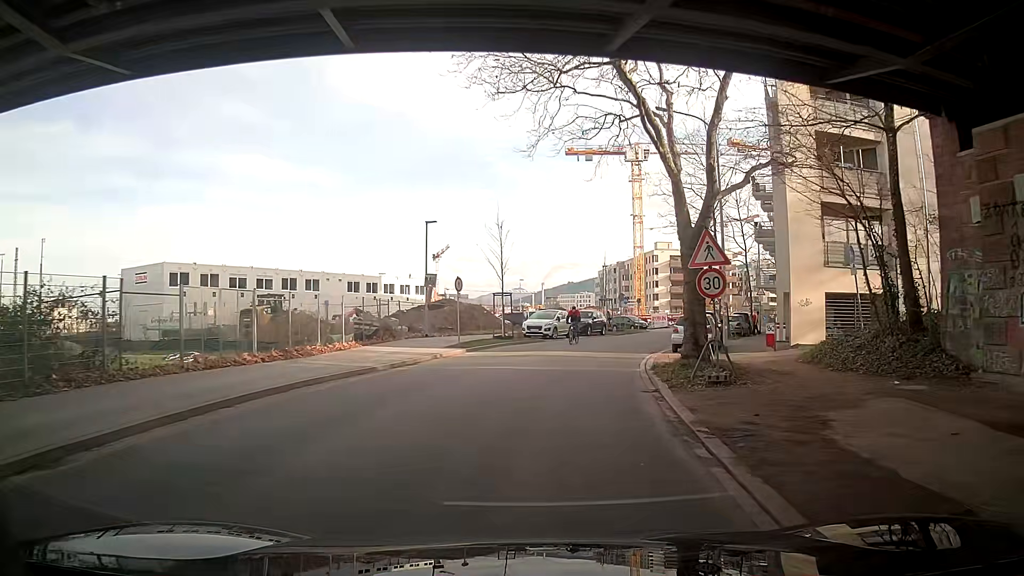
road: tertiary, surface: asphalt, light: Day
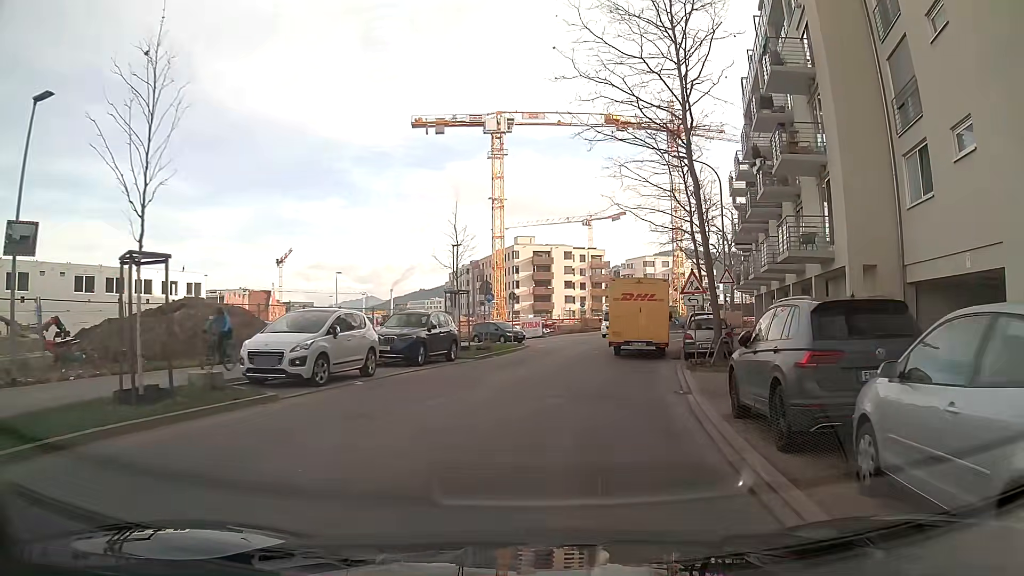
(+2.3, +23.0) m; +13°
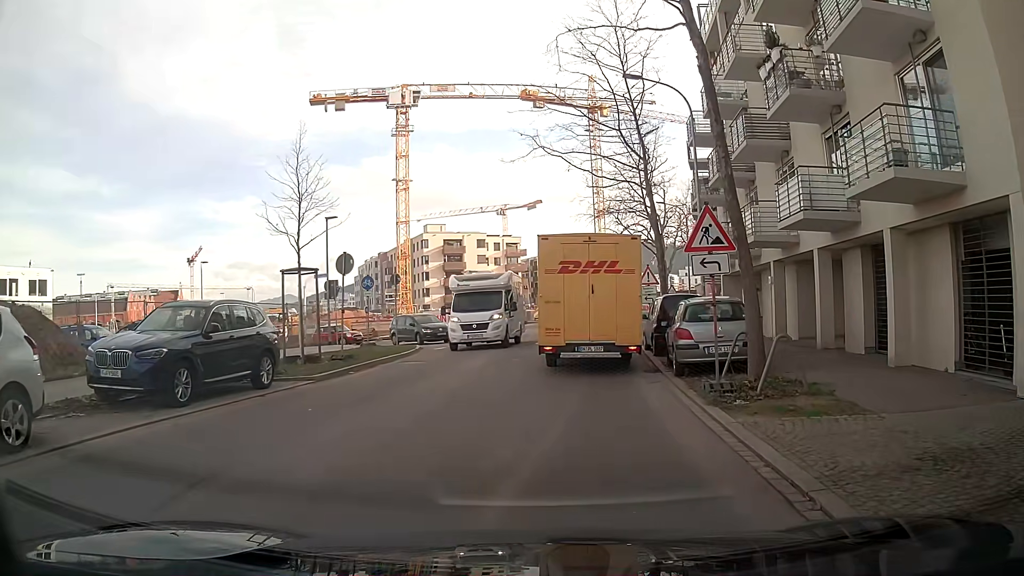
(+0.6, +9.8) m; +5°
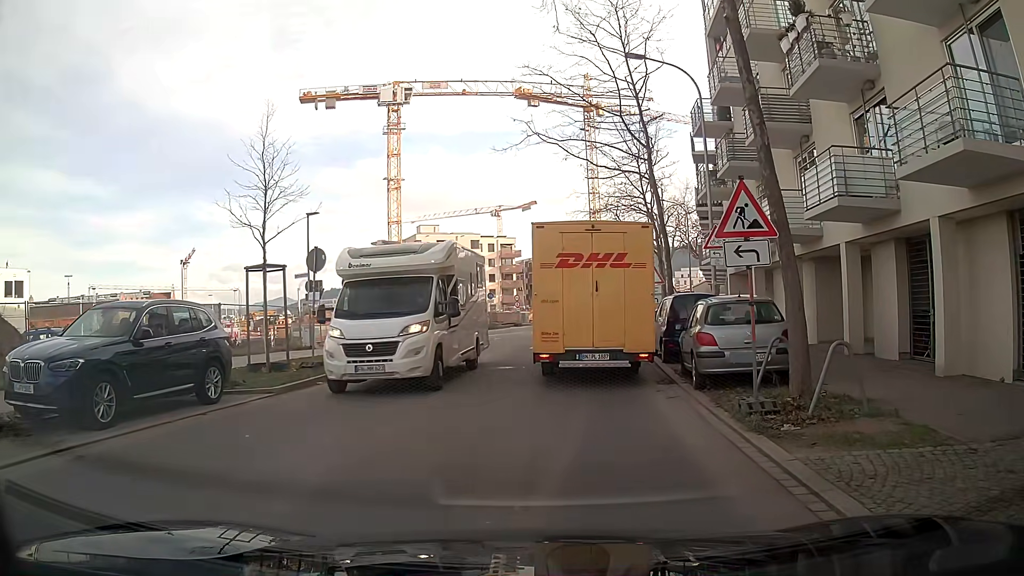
(0.0, +1.9) m; -1°
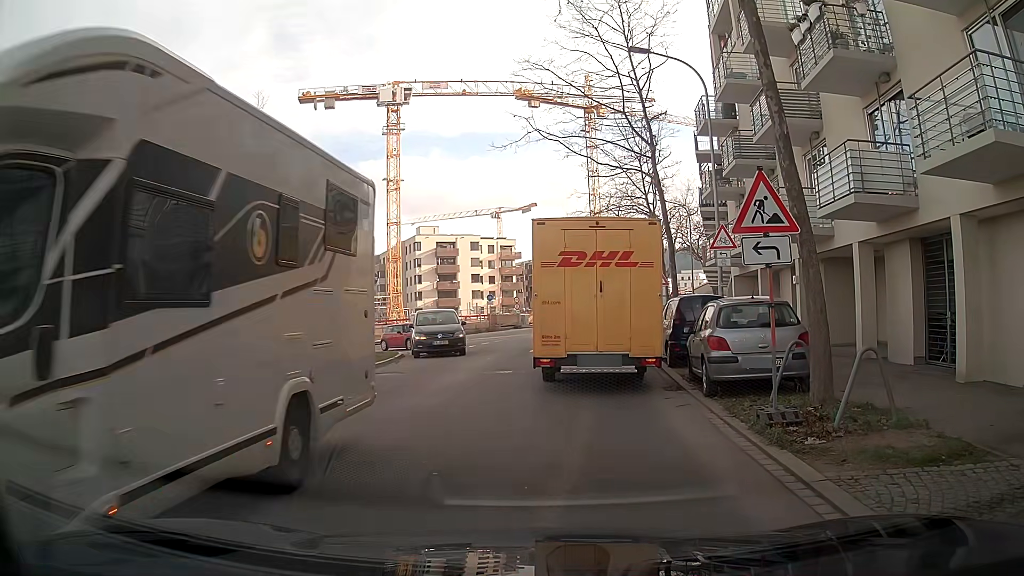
(0.0, +0.7) m; 0°
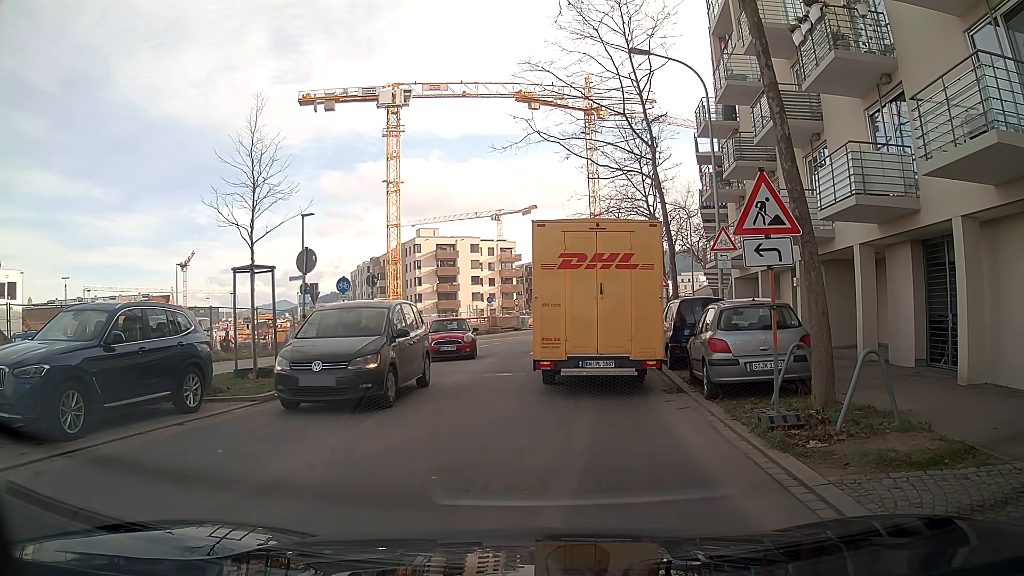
(0.0, +0.1) m; 0°
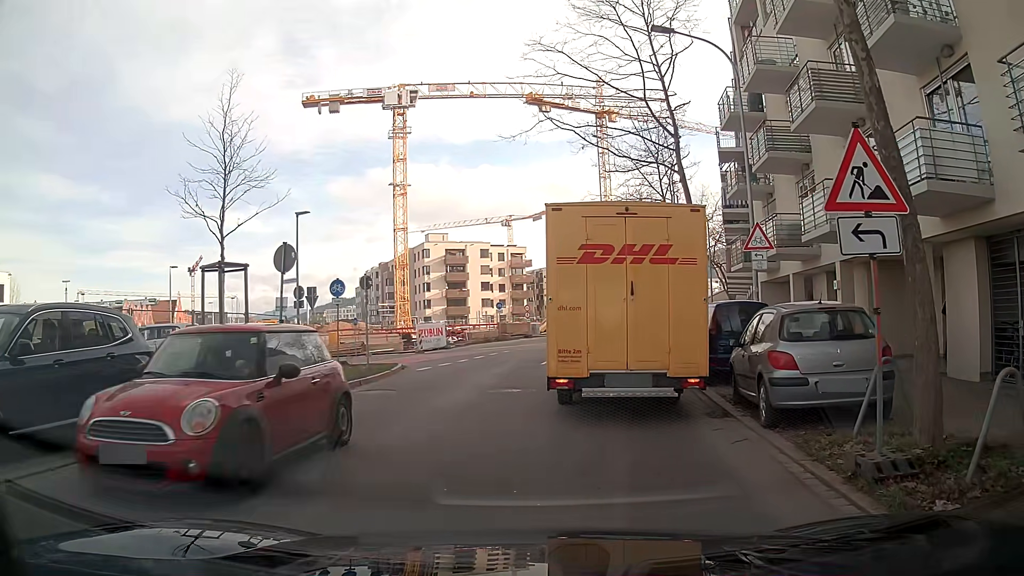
(0.0, +2.4) m; -2°
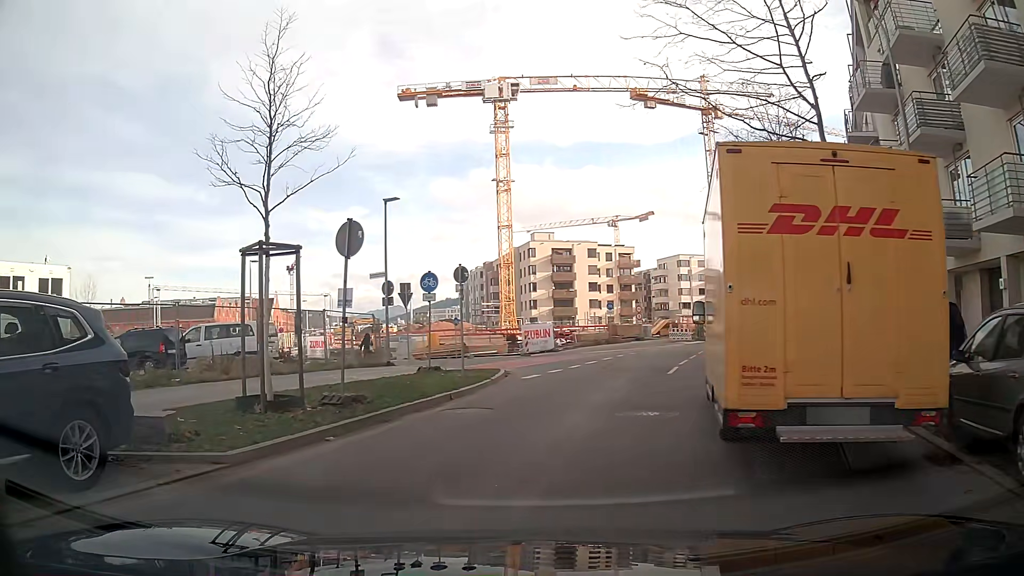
(-0.2, +3.4) m; -7°
(0, +10) (+4, +19) (+8, +28) (+13, +37) (+19, +45) (+24, +54) (+30, +62) (+36, +70) (+43, +77) (+51, +84) m
